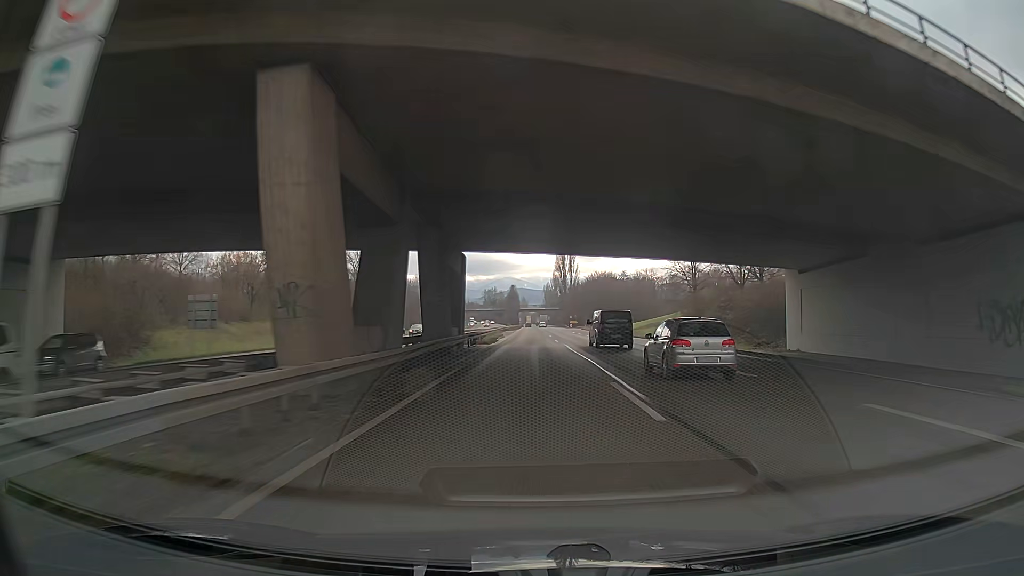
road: trunk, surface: asphalt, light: Day
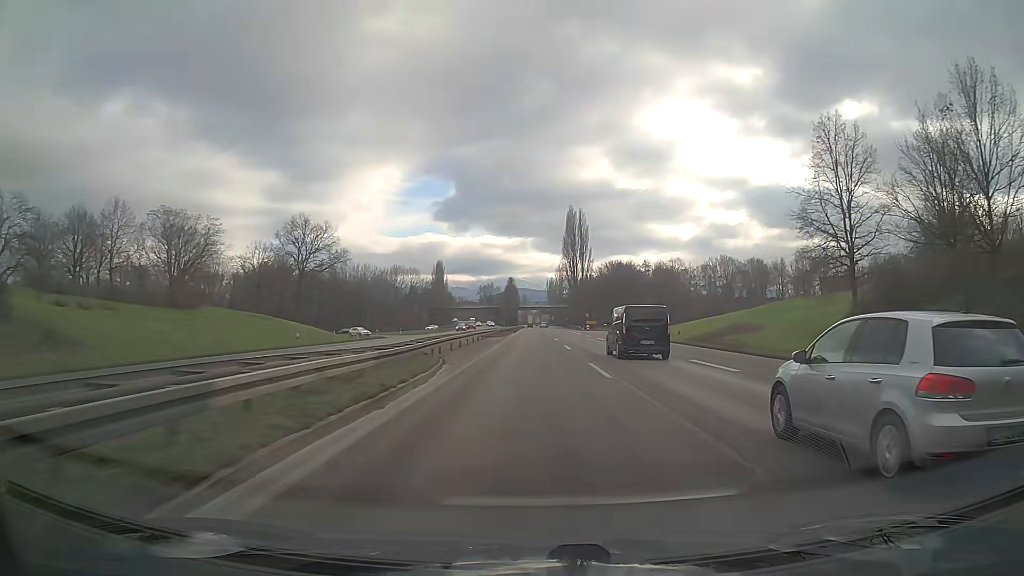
(+0.4, +46.7) m; 0°
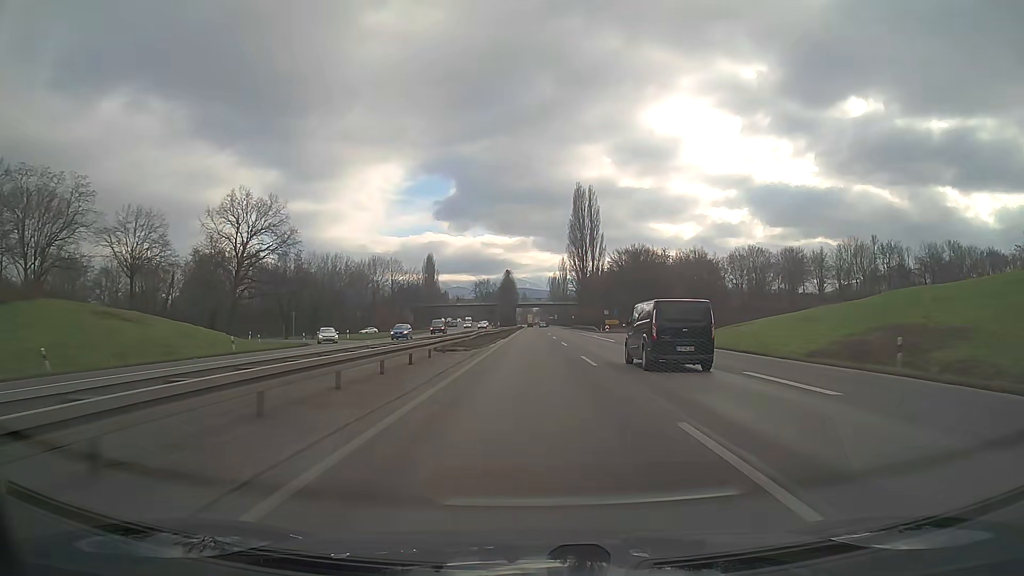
(-0.2, +31.2) m; 0°
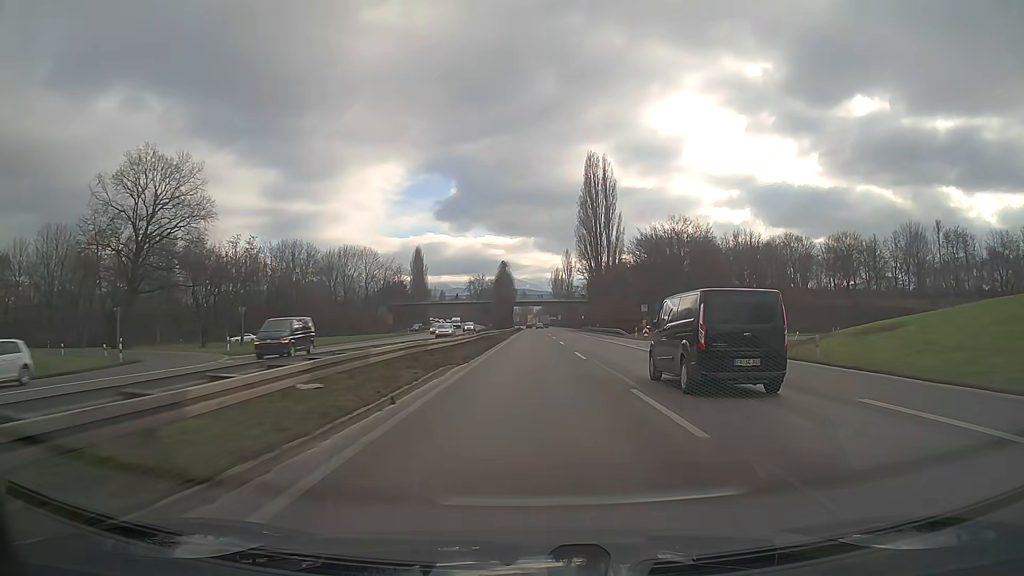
(+0.1, +31.2) m; 0°
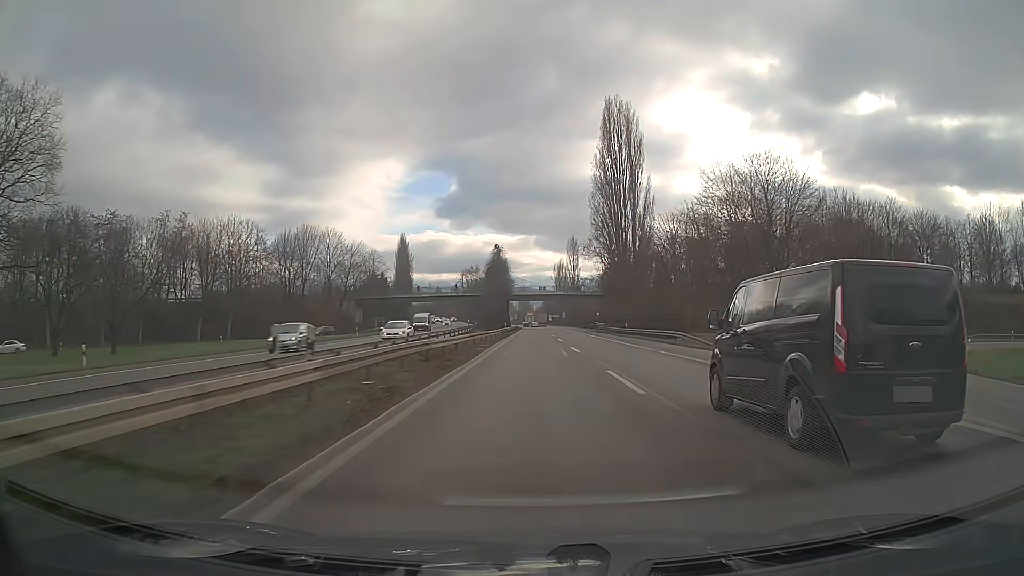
(+0.1, +31.3) m; 0°
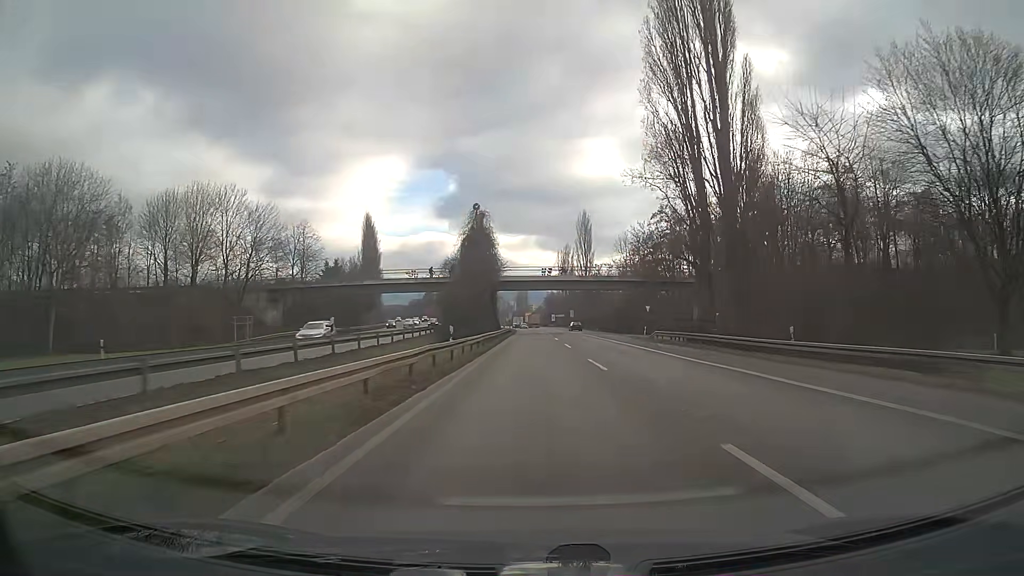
(+0.1, +47.0) m; 0°
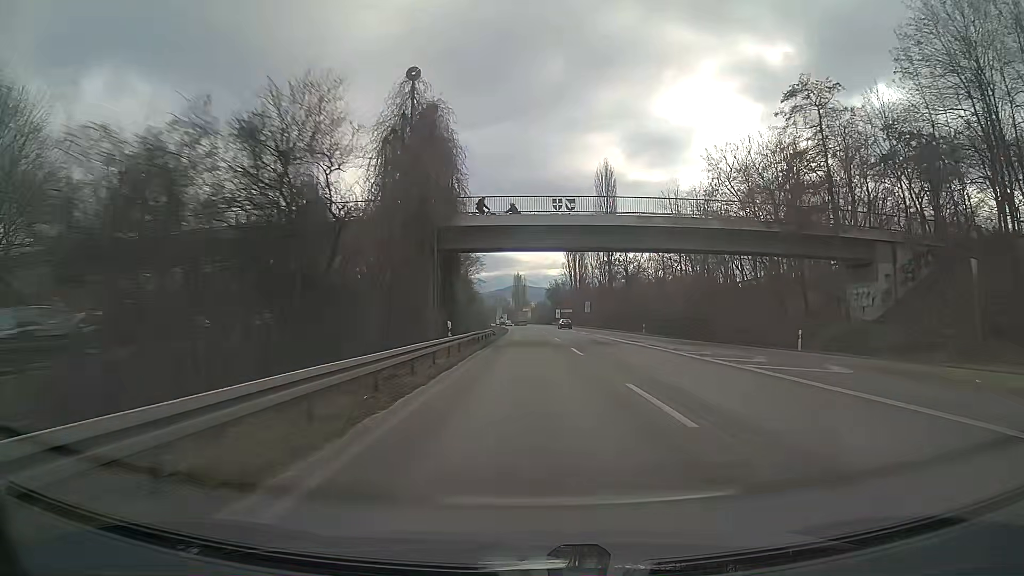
(0.0, +47.0) m; 0°
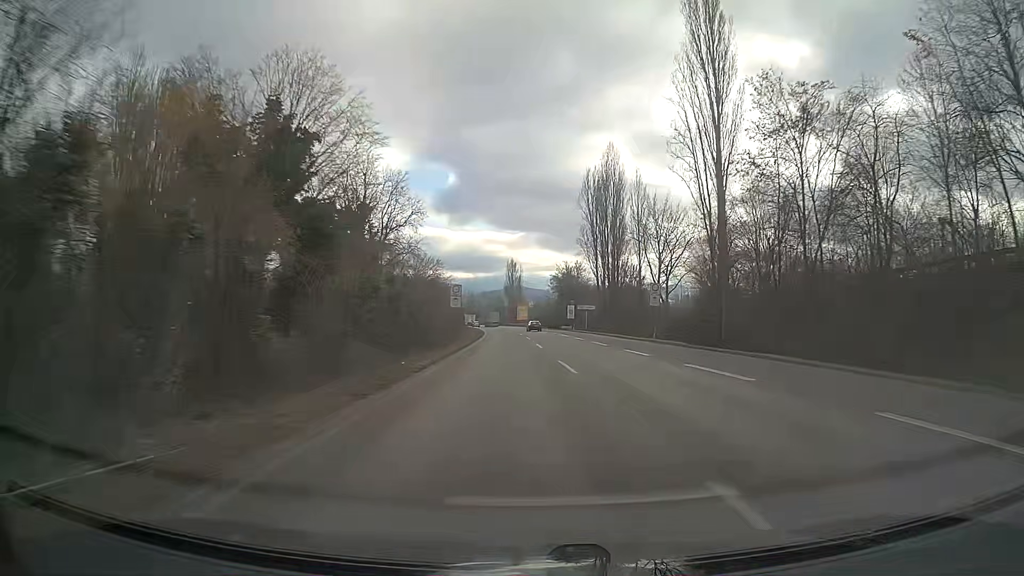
(0.0, +62.8) m; 0°
(0, +10) (0, +20) (0, +30) (0, +40) (0, +50) (0, +60) (0, +70) (0, +80) (-1, +90) (-1, +100) m
